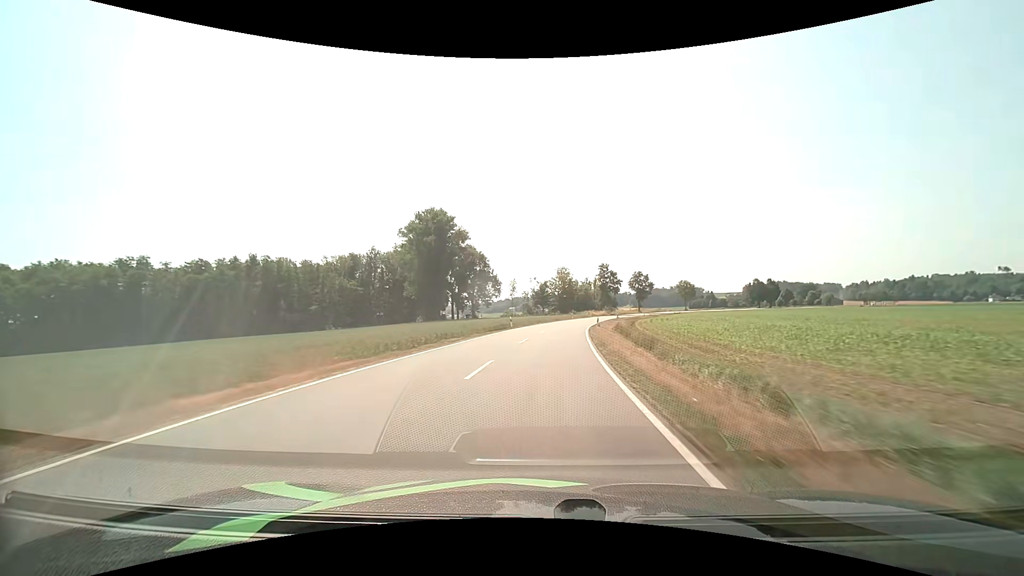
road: tertiary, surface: asphalt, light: Day
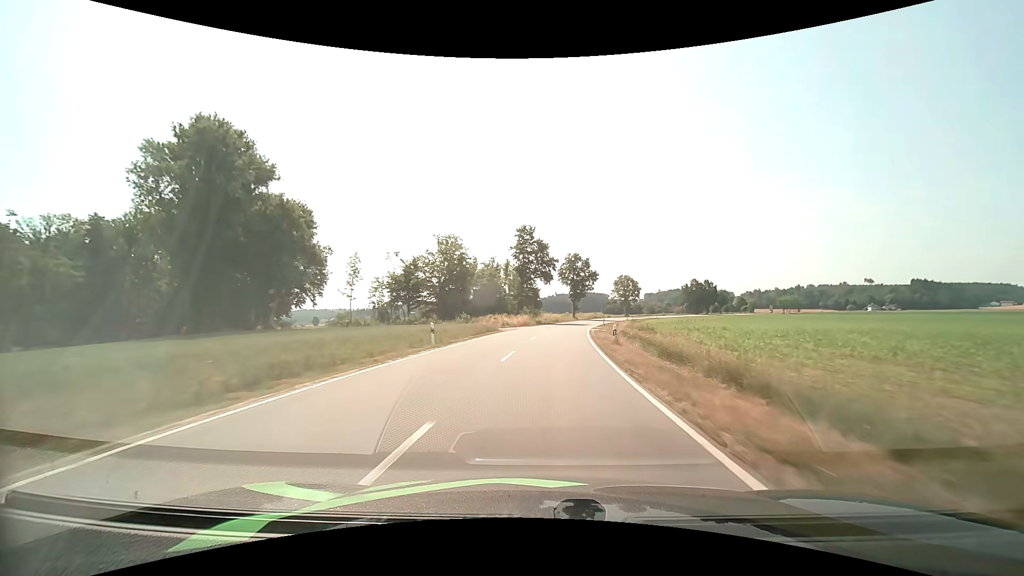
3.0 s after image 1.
(+6.3, +68.0) m; +11°
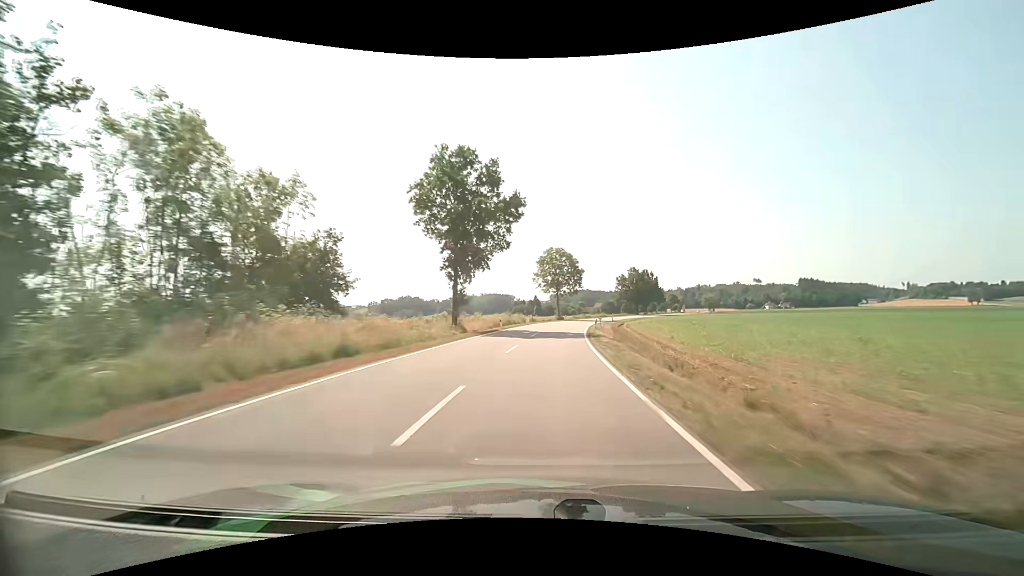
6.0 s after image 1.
(+6.6, +69.2) m; +11°
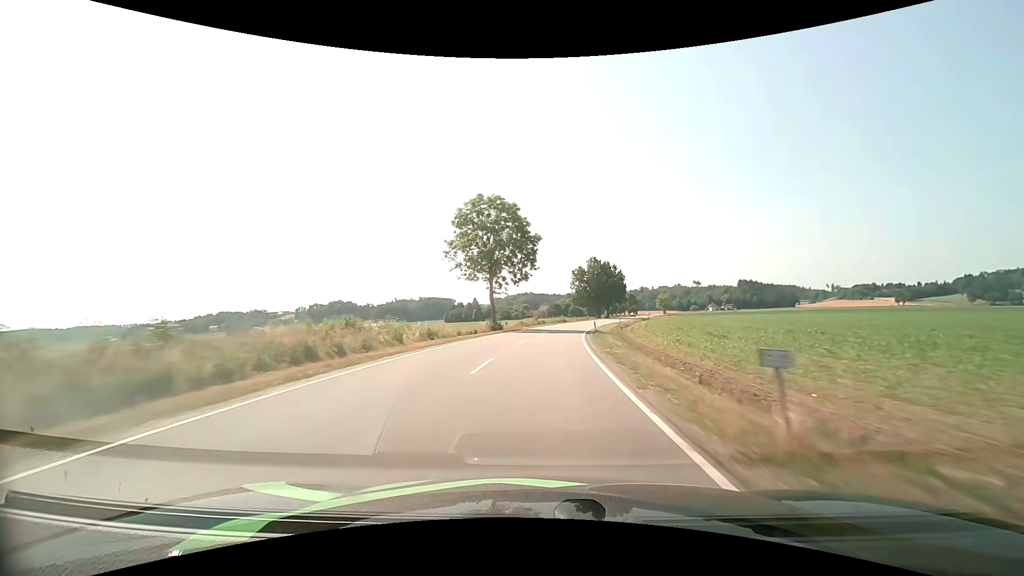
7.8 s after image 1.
(+2.4, +41.9) m; +6°
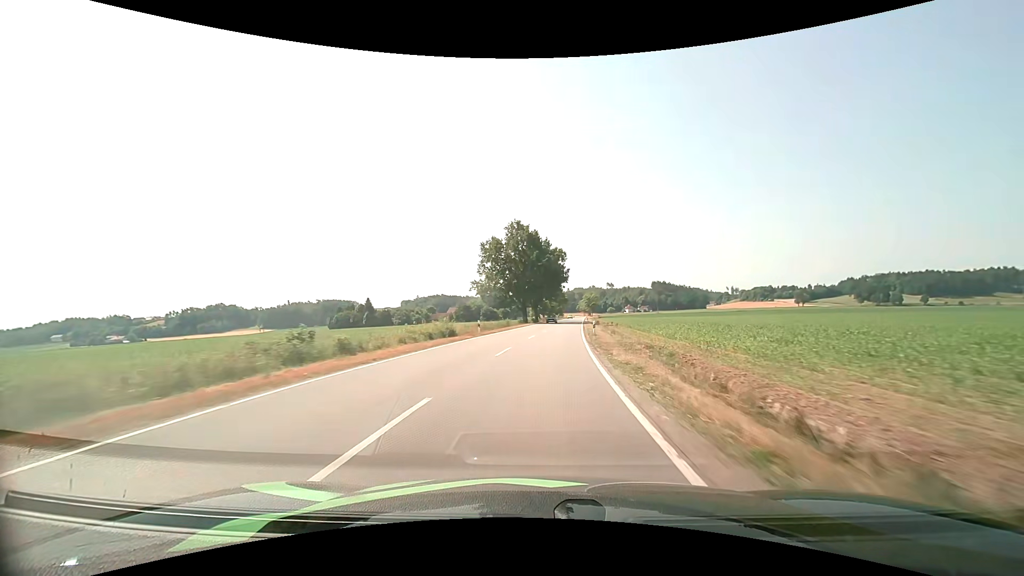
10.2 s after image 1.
(+4.6, +55.3) m; +10°
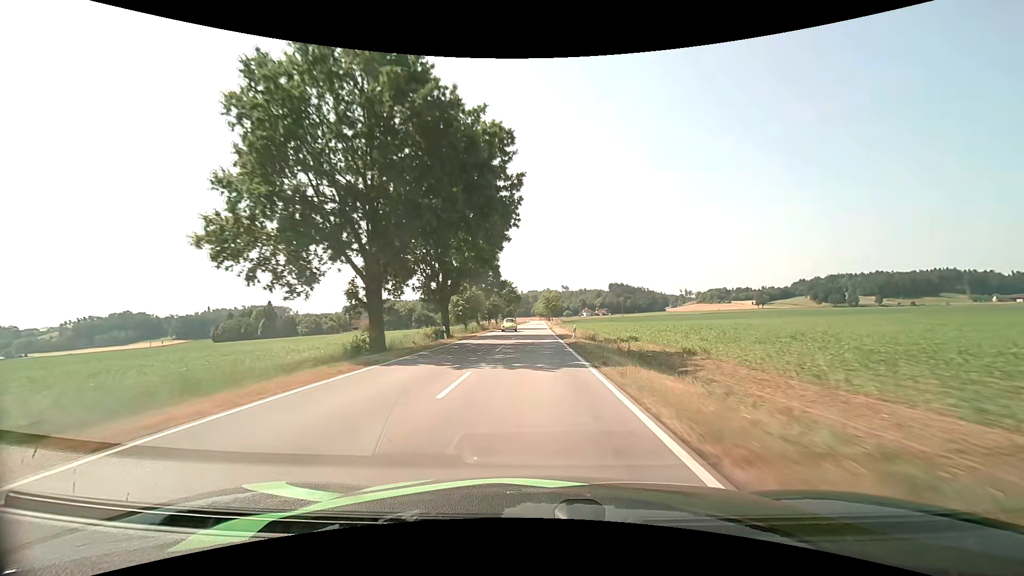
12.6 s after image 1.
(+3.5, +56.0) m; +6°
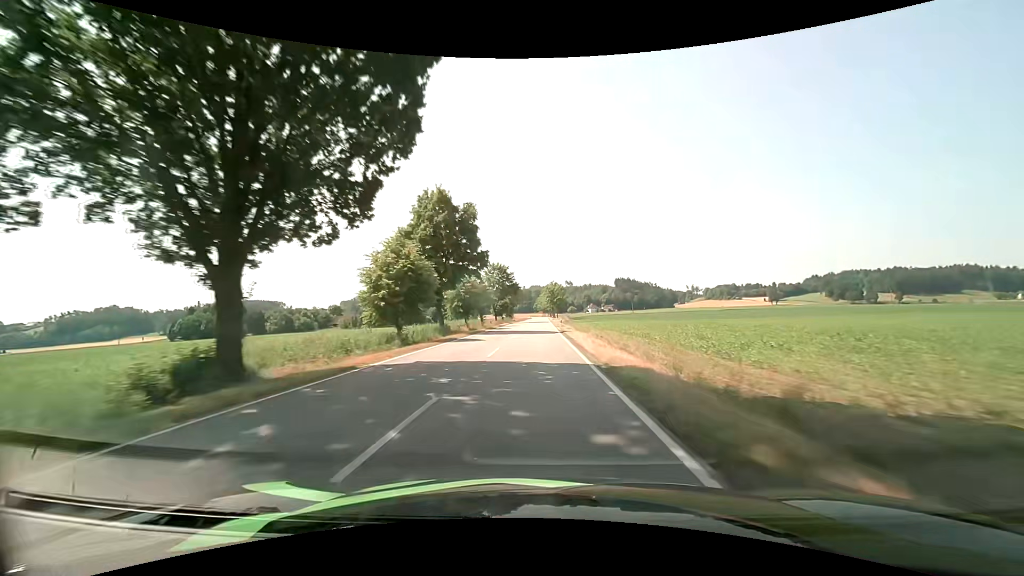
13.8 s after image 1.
(-0.1, +28.6) m; 0°
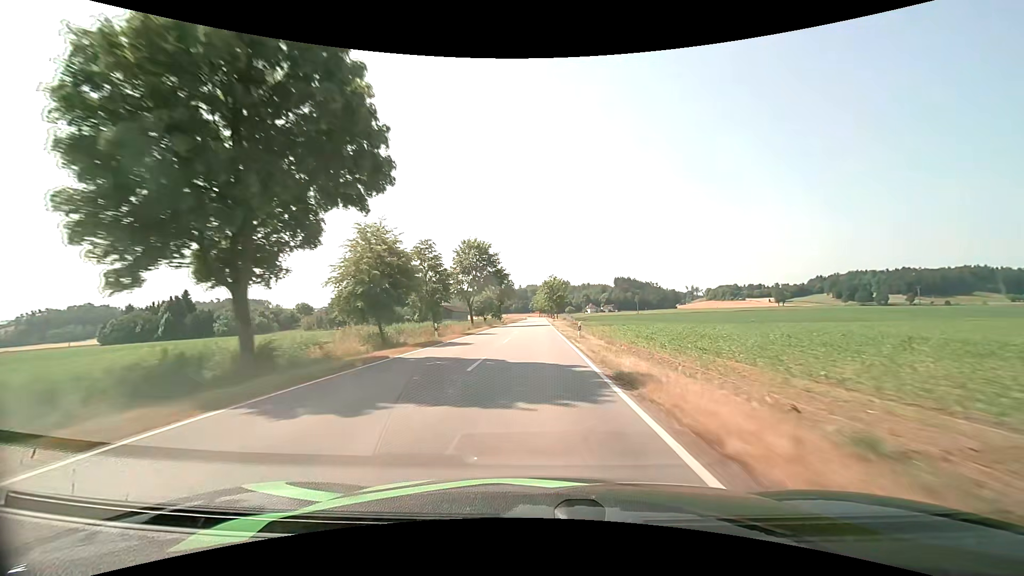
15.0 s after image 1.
(0.0, +28.6) m; 0°
